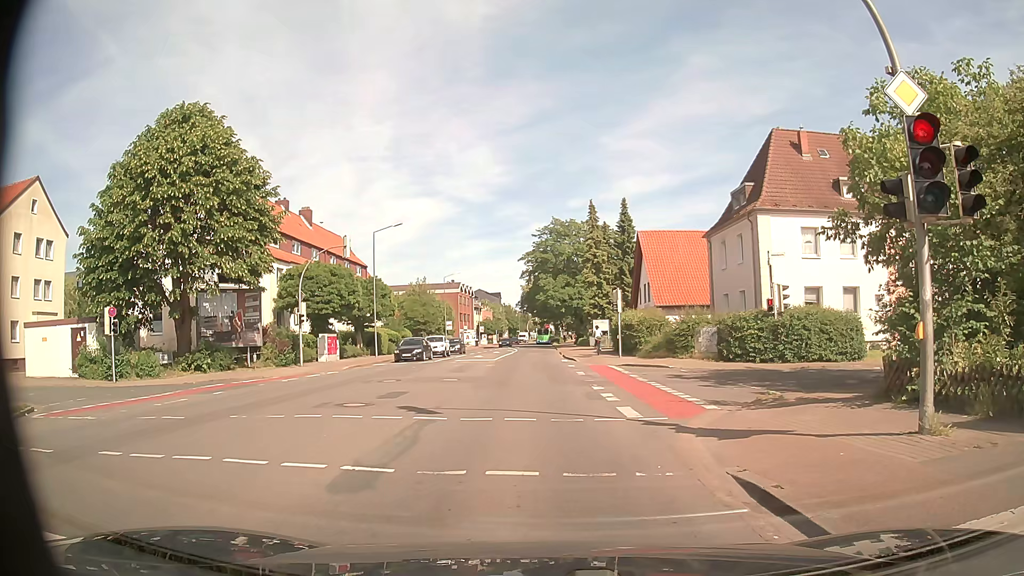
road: secondary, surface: asphalt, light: Day
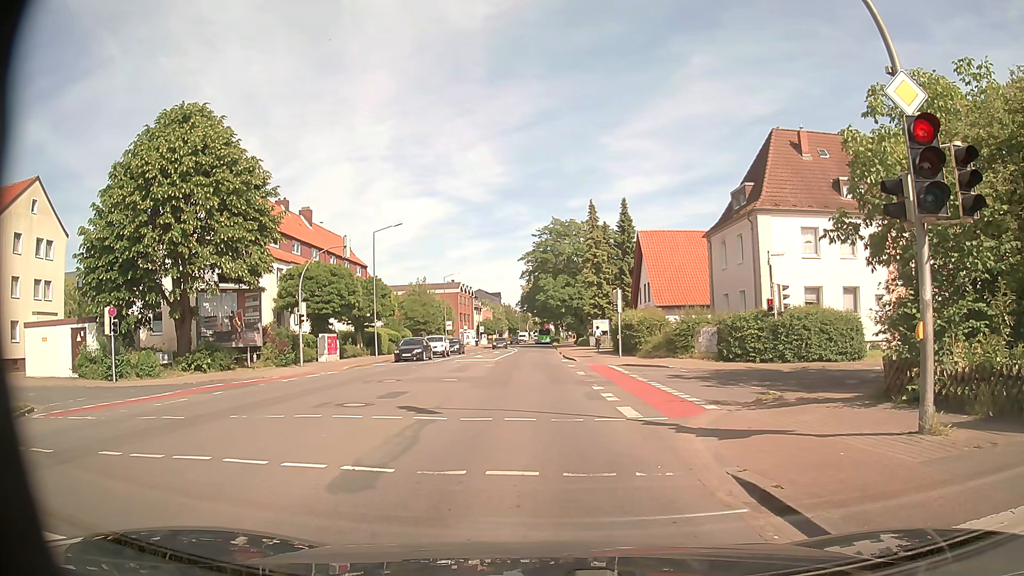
(0.0, 0.0) m; 0°
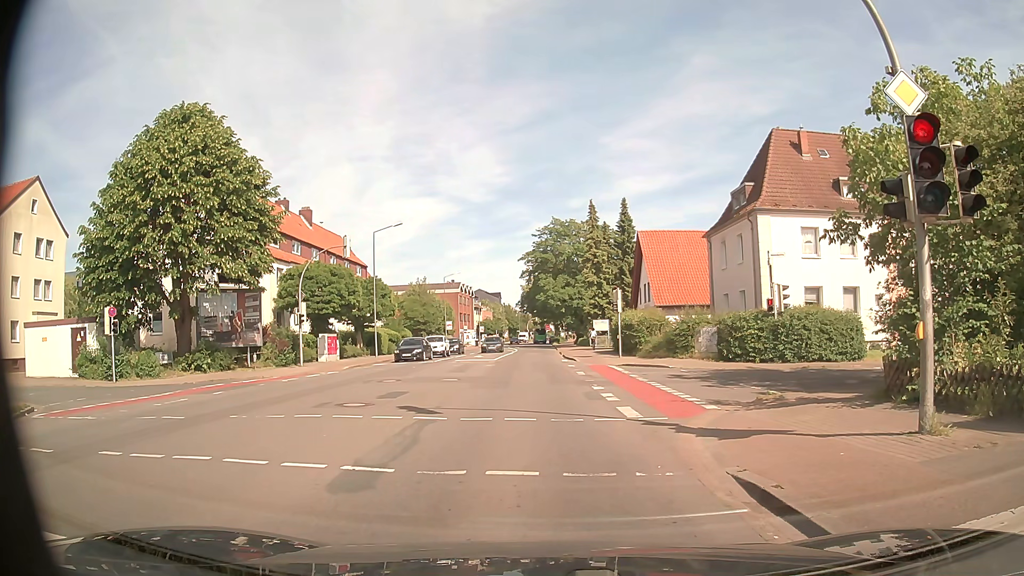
(0.0, 0.0) m; 0°
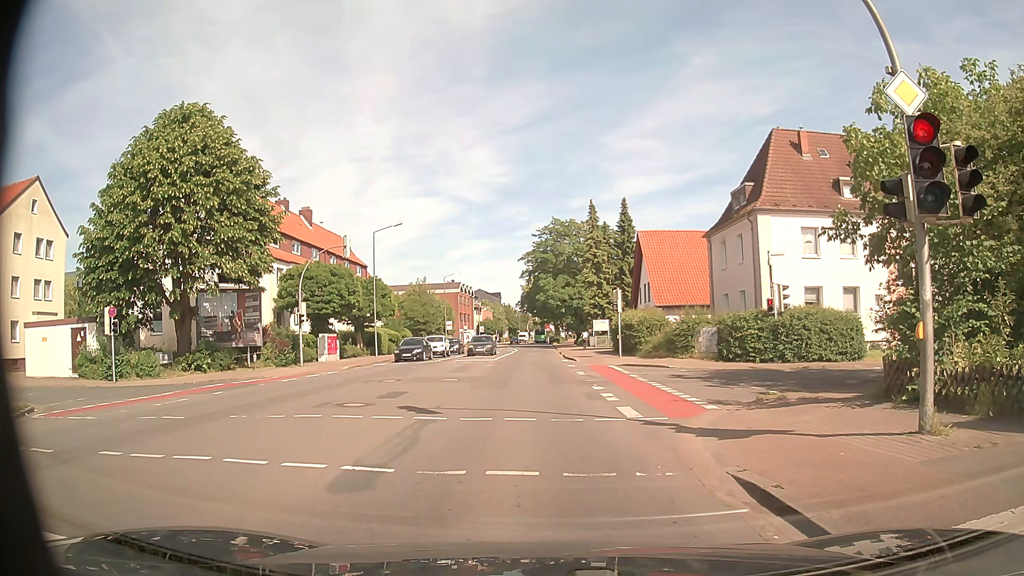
(0.0, 0.0) m; 0°
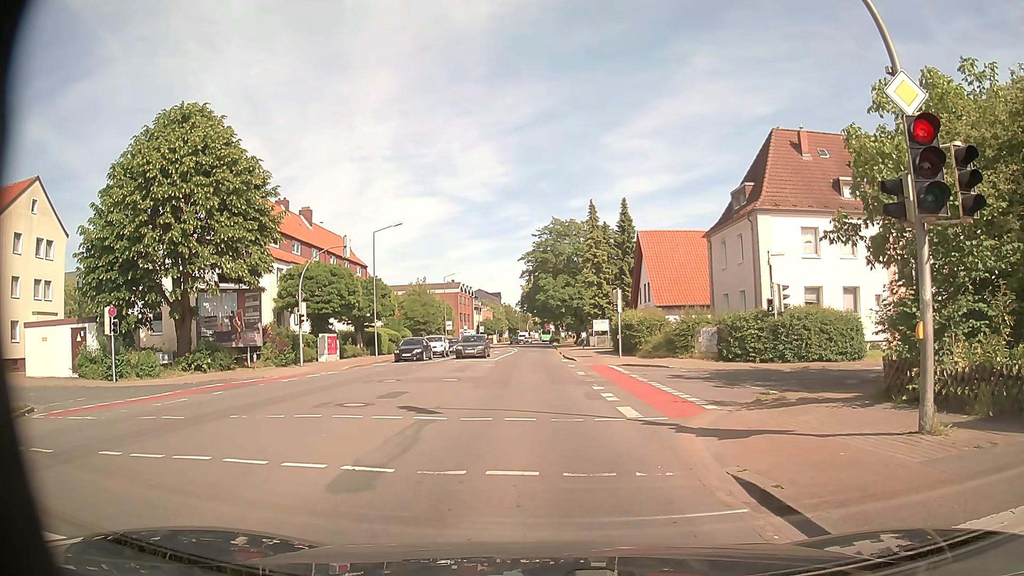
(0.0, 0.0) m; 0°
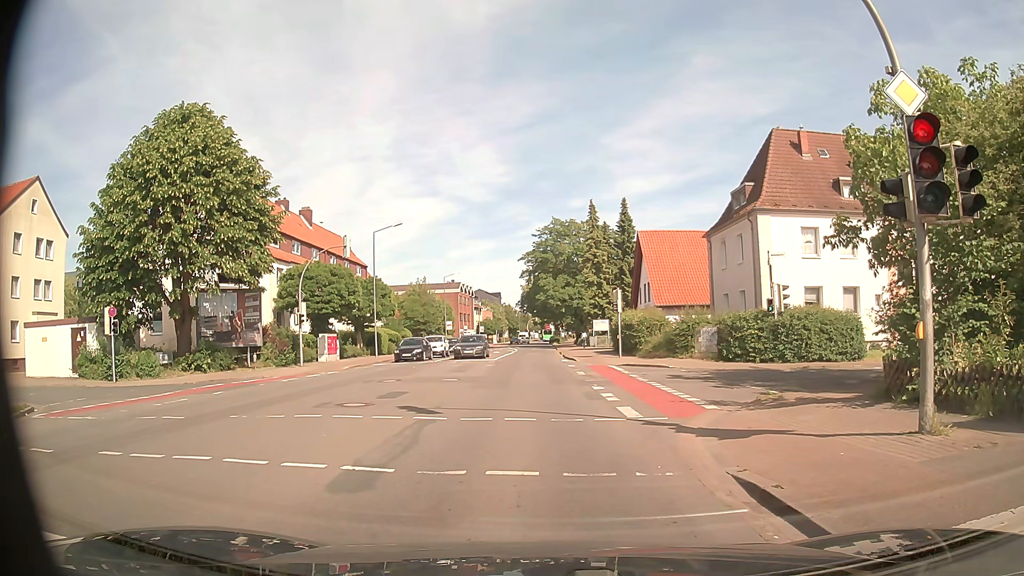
(0.0, 0.0) m; 0°
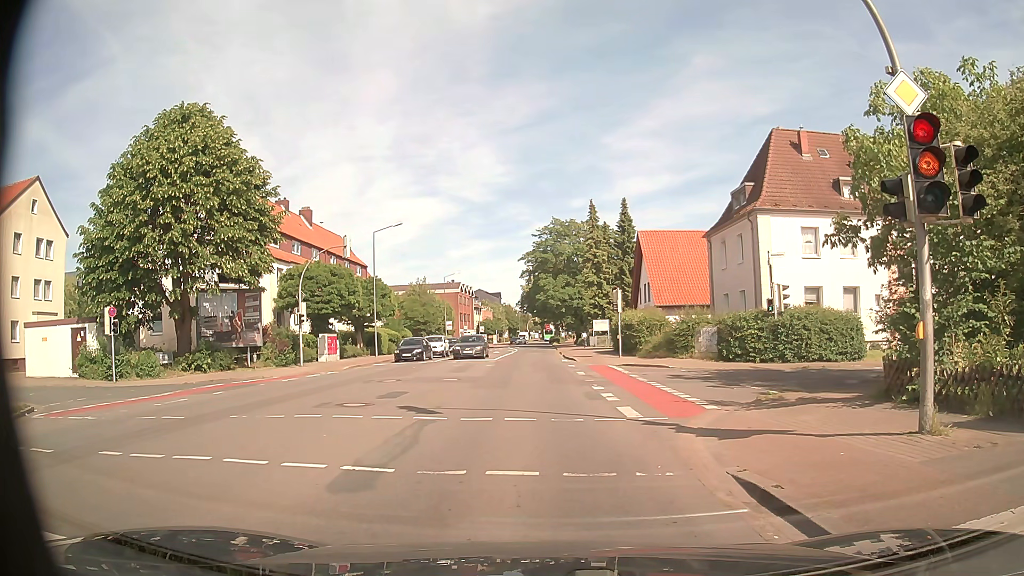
(0.0, 0.0) m; 0°
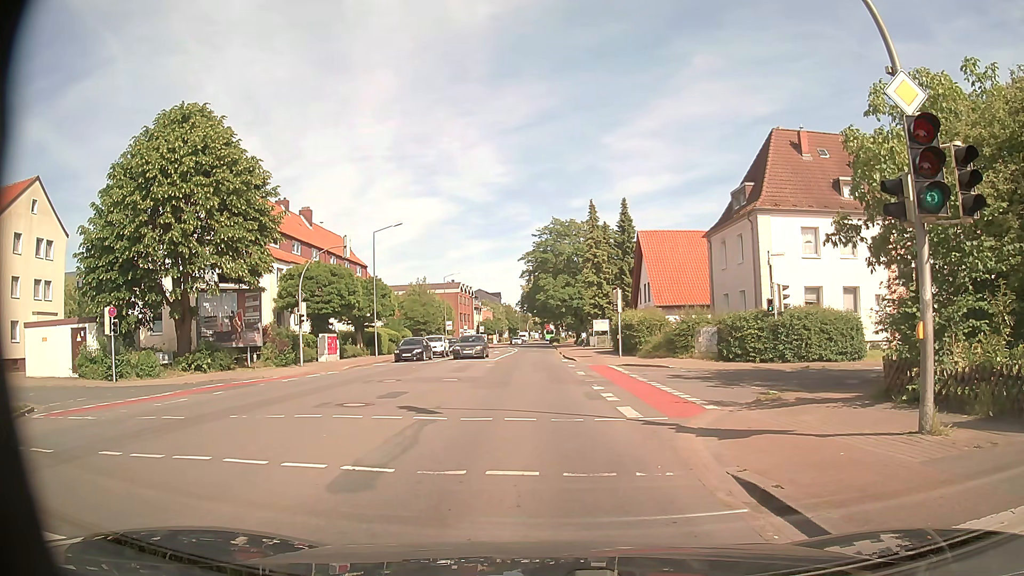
(0.0, 0.0) m; 0°
(0, +10) (-1, +20) (-1, +30) (-2, +40) (-2, +50) (-2, +60) (-3, +70) (-3, +80) (-3, +90) (-4, +100) m
